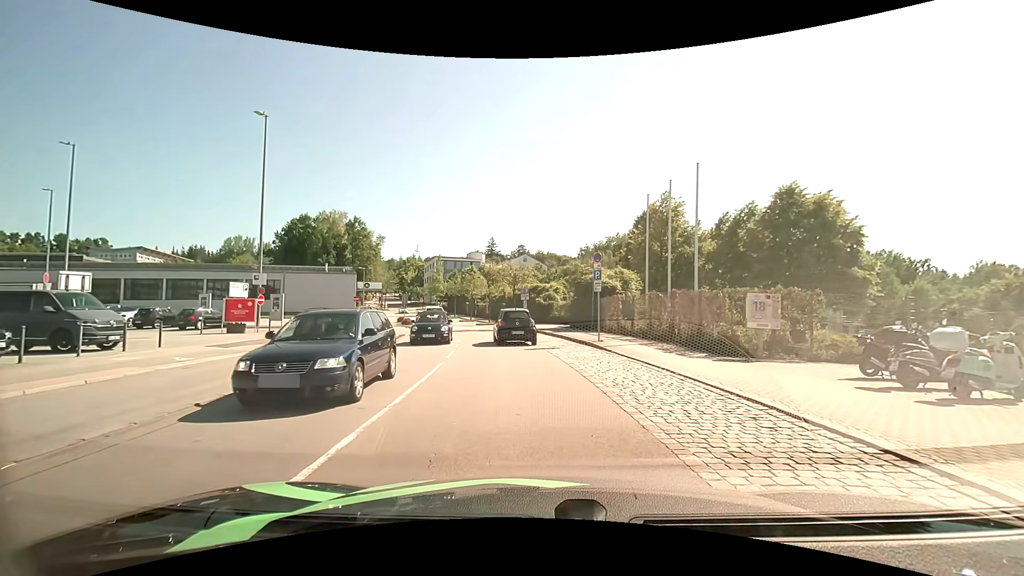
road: residential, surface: asphalt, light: Day
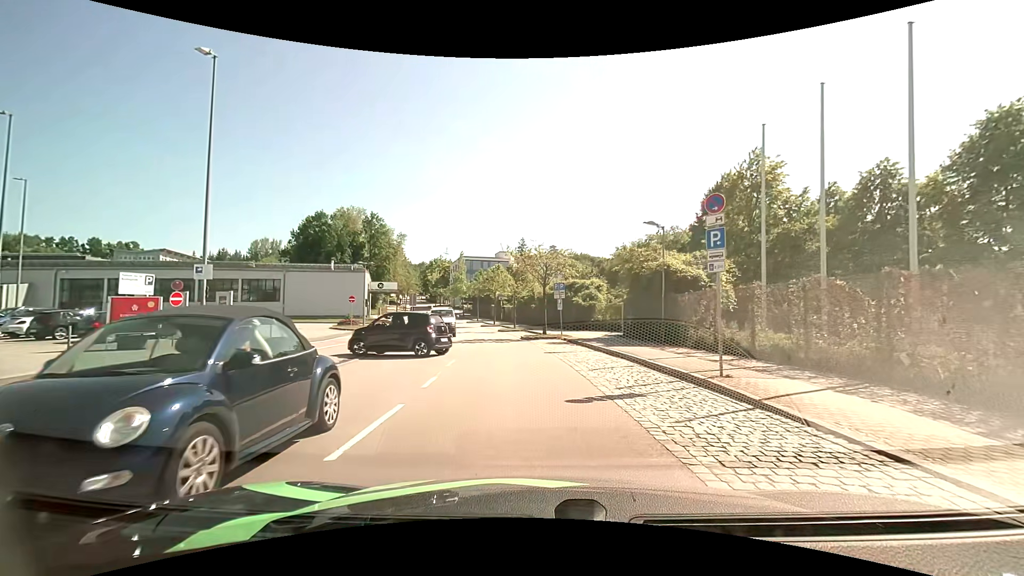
(-0.3, +10.4) m; -3°
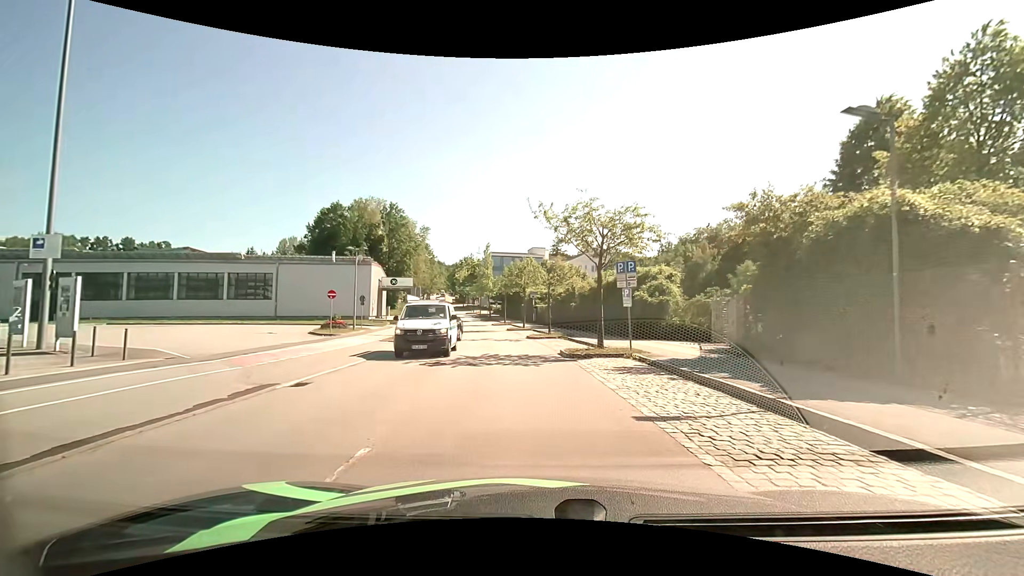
(-0.5, +11.9) m; -5°
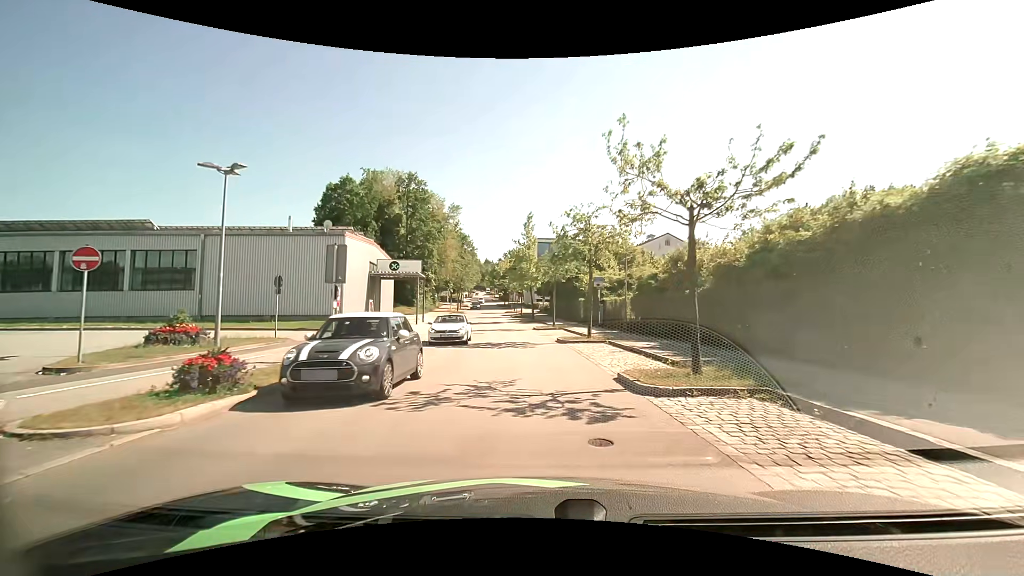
(-1.0, +21.9) m; -5°
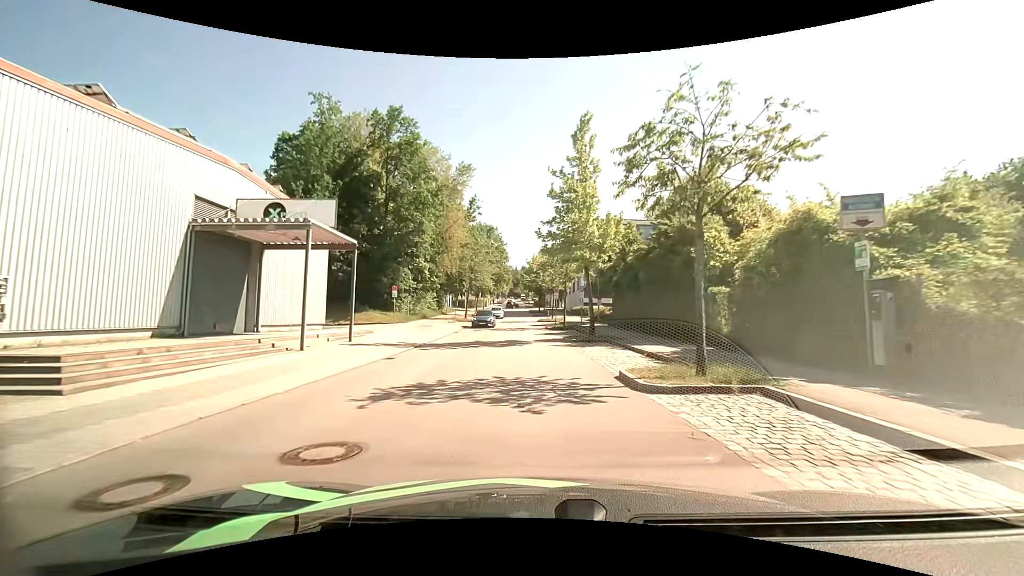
(-1.2, +27.7) m; -5°
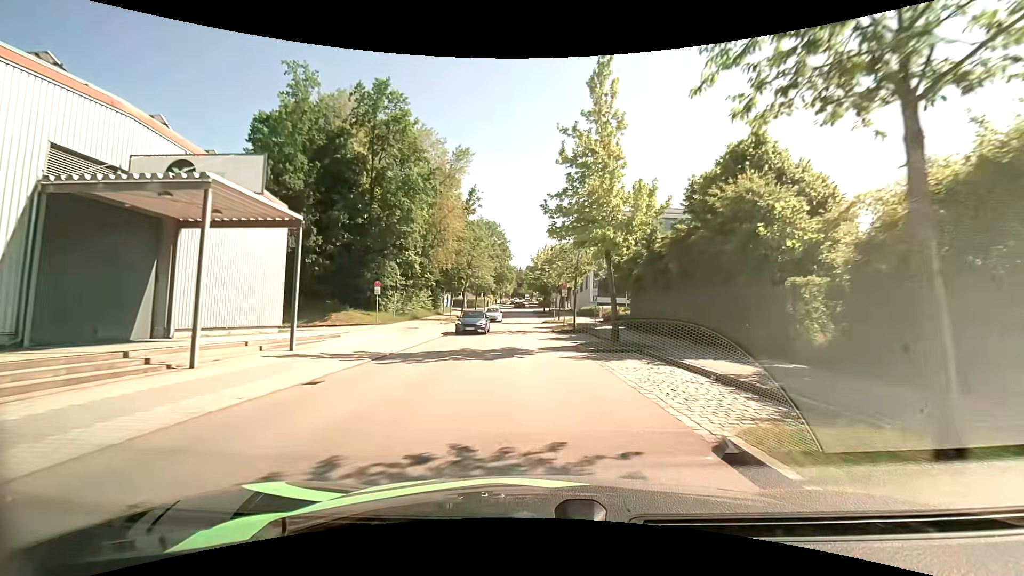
(0.0, +5.9) m; -1°
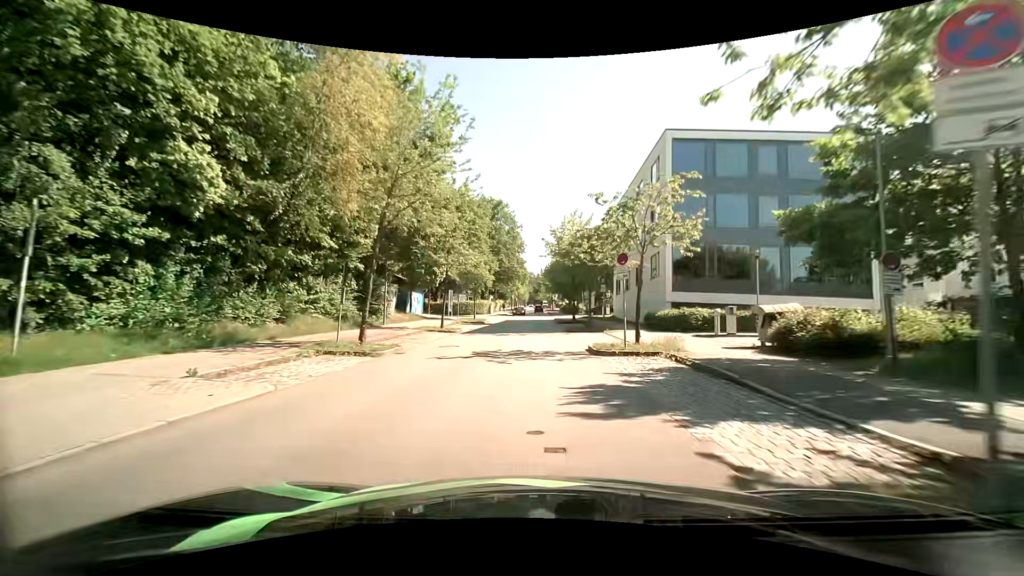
(-0.4, +30.3) m; -2°
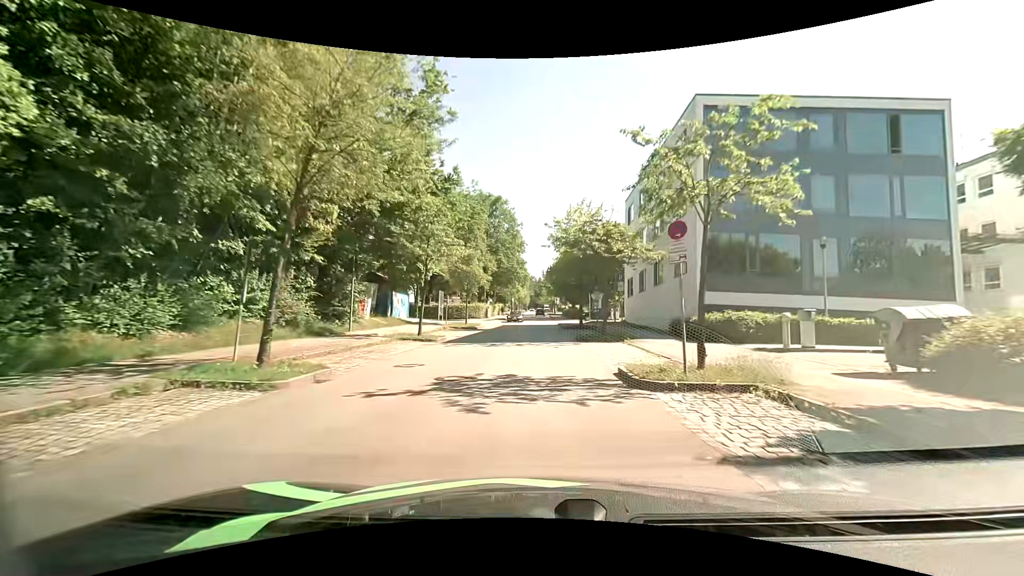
(0.0, +6.2) m; 0°
(0, +10) (0, +20) (0, +30) (0, +40) (0, +50) (0, +60) (0, +70) (0, +80) (0, +90) (0, +100) m
